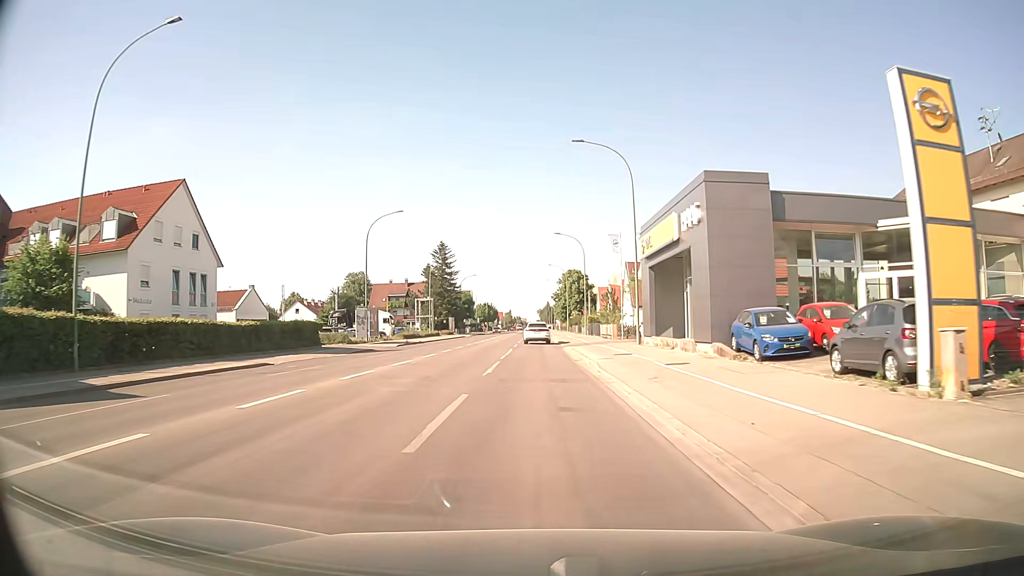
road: secondary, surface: asphalt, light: Day
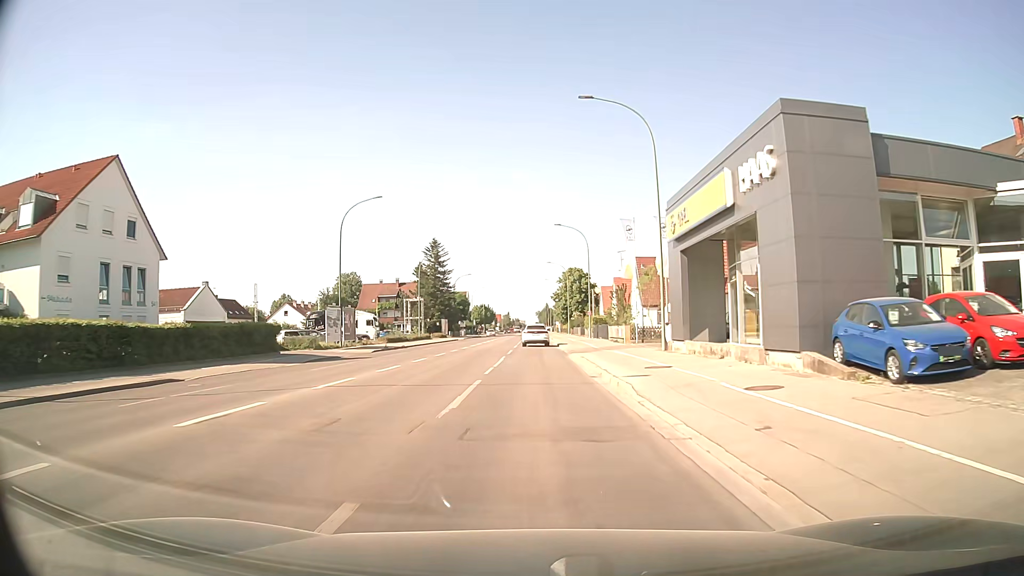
(0.0, +8.1) m; 0°
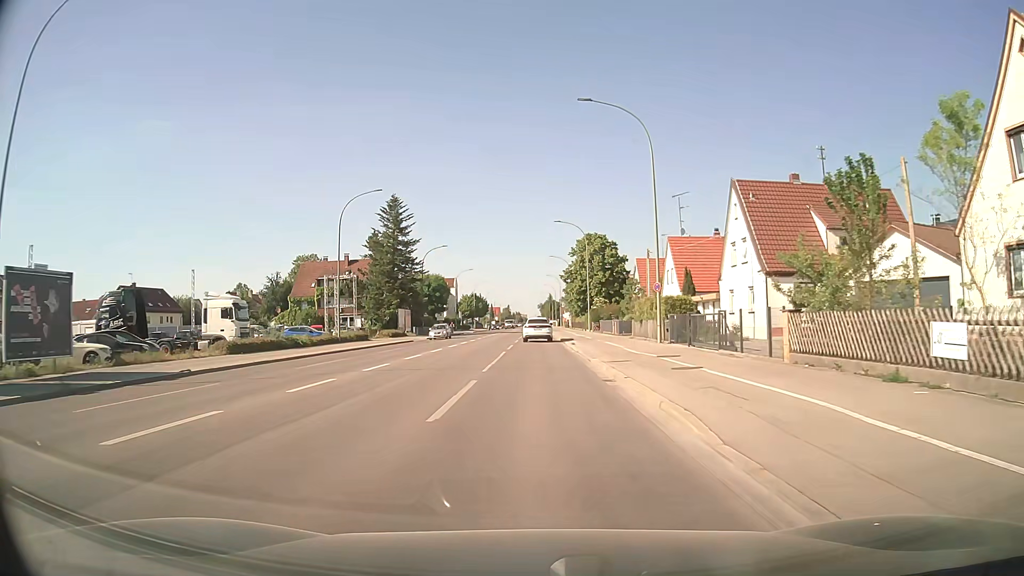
(-0.1, +38.1) m; 0°
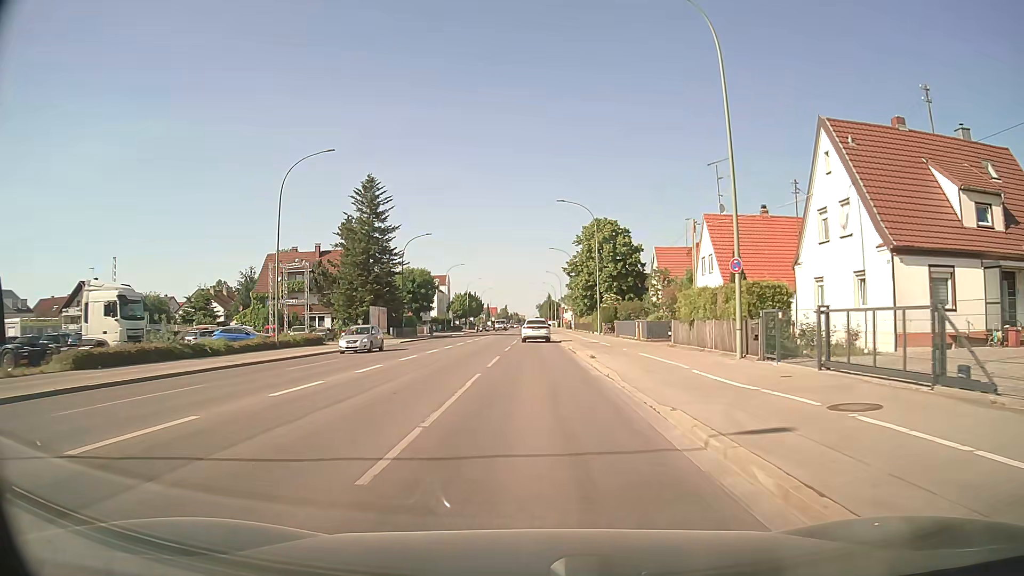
(0.0, +12.7) m; +1°
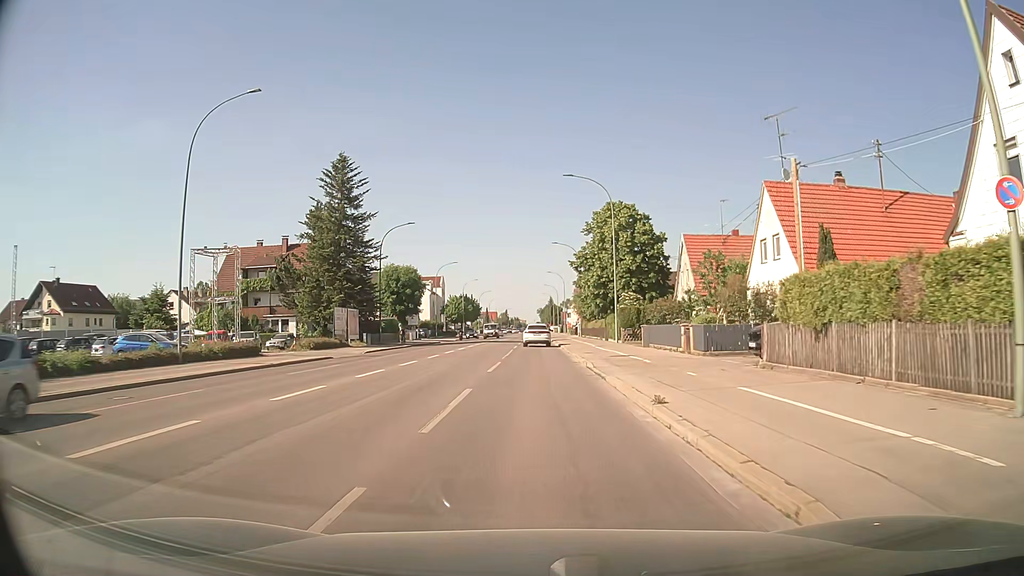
(-0.1, +12.2) m; -1°
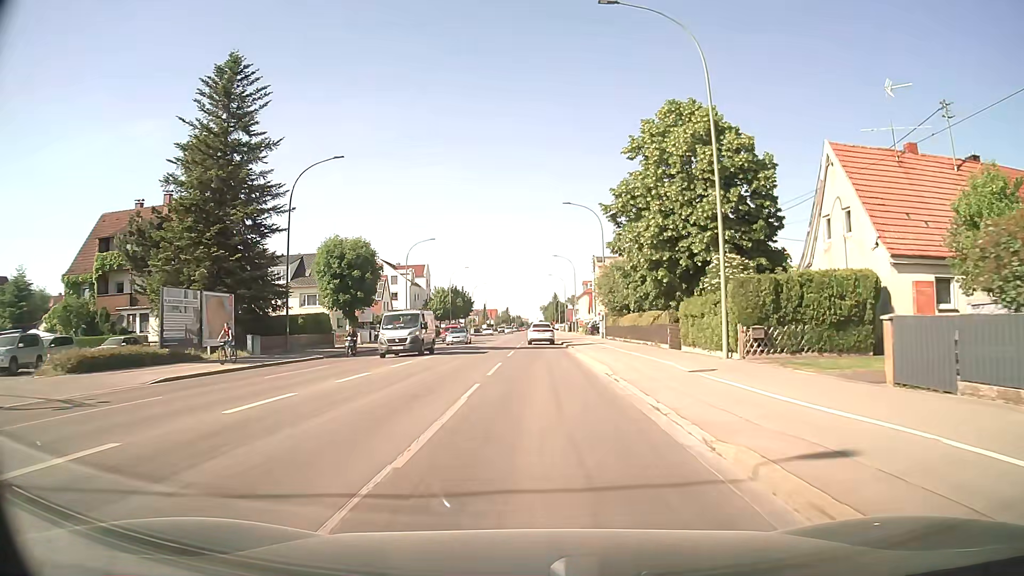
(-0.1, +26.9) m; 0°
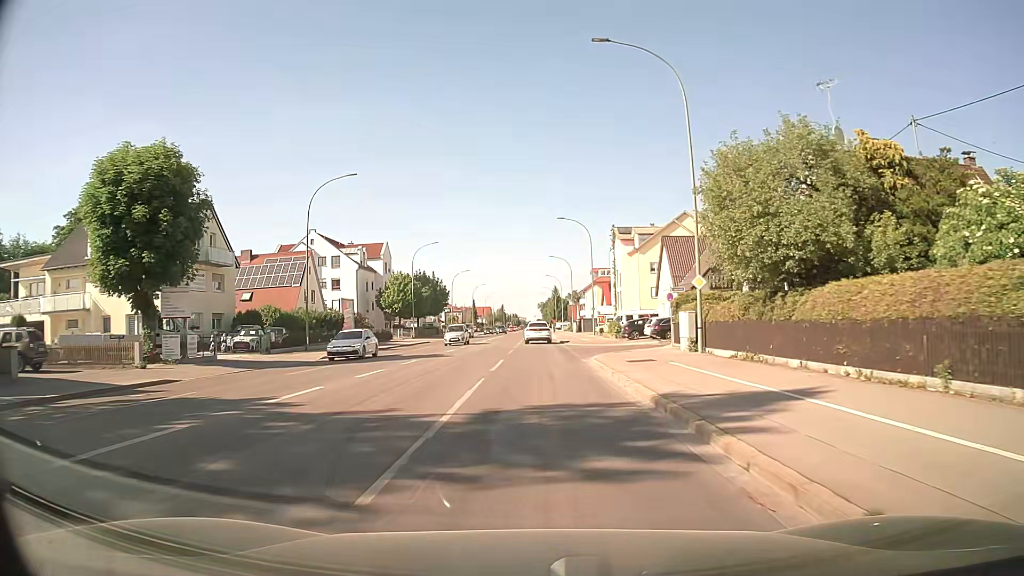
(0.0, +34.8) m; -1°
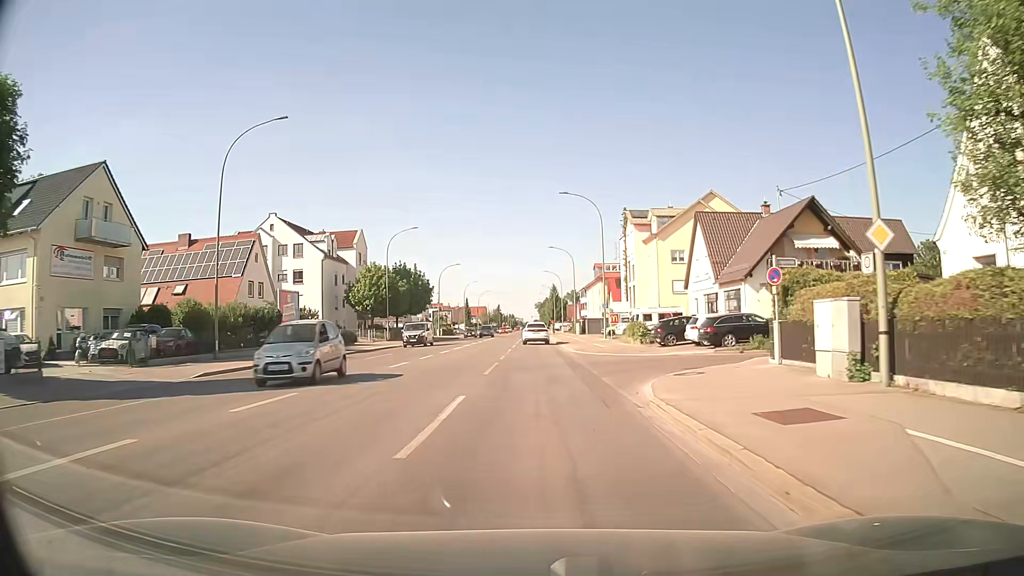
(+0.2, +13.5) m; +1°
(0, +10) (0, +20) (0, +30) (0, +40) (0, +50) (0, +60) (0, +70) (0, +80) (-1, +90) (-1, +100) m
